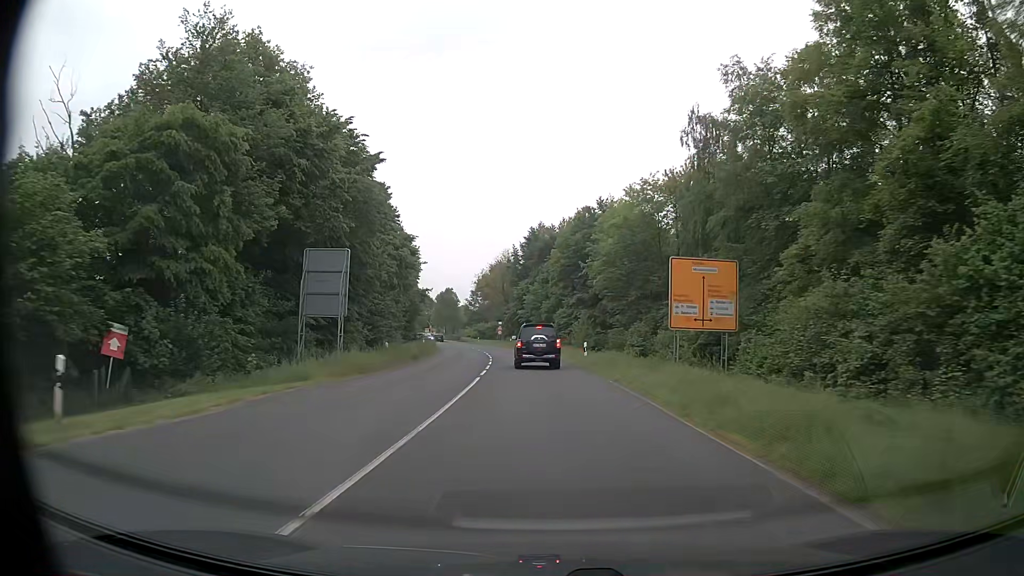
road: secondary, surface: asphalt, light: Day
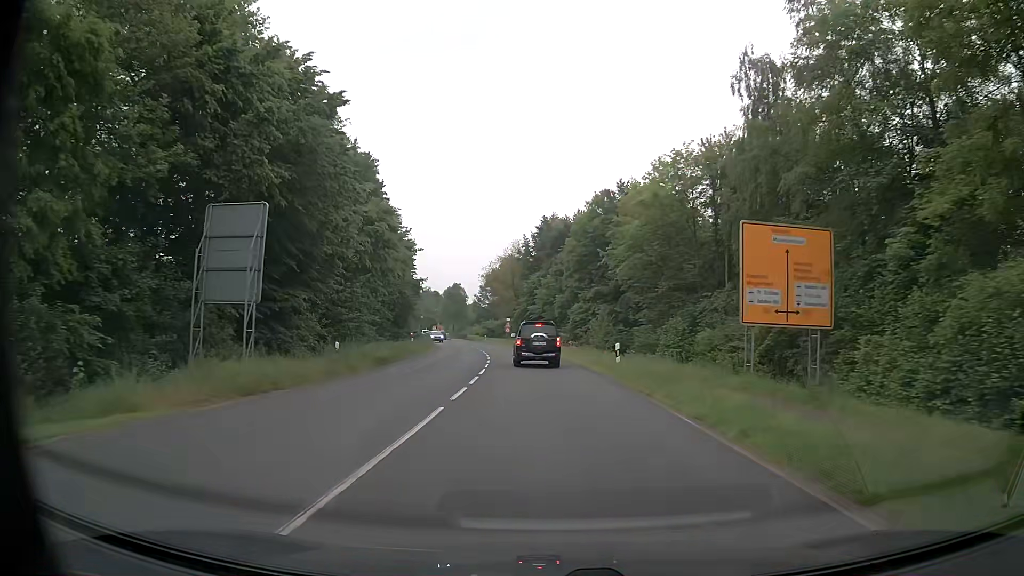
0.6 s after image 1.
(0.0, +9.9) m; -1°
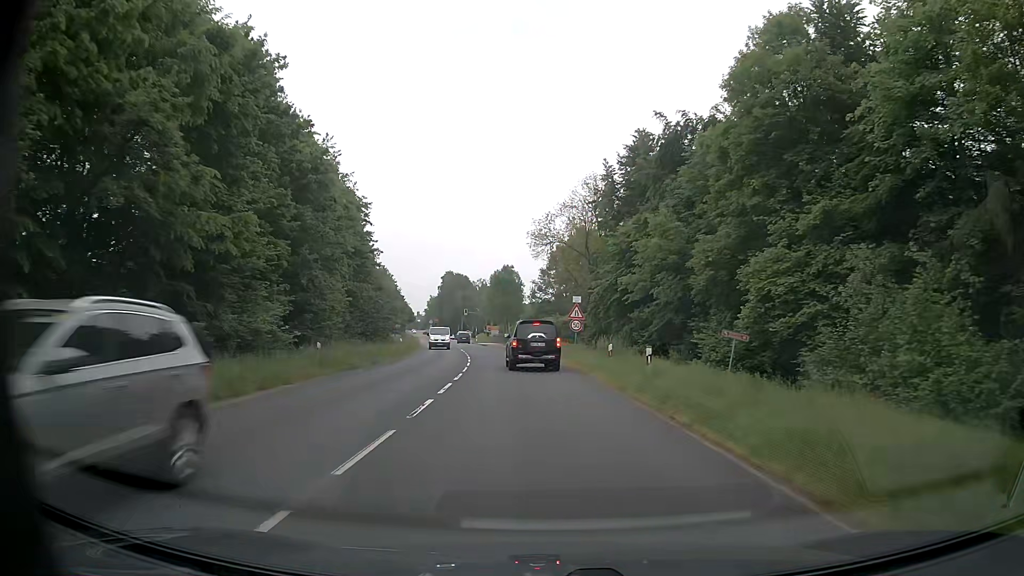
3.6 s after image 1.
(-2.3, +47.9) m; -6°
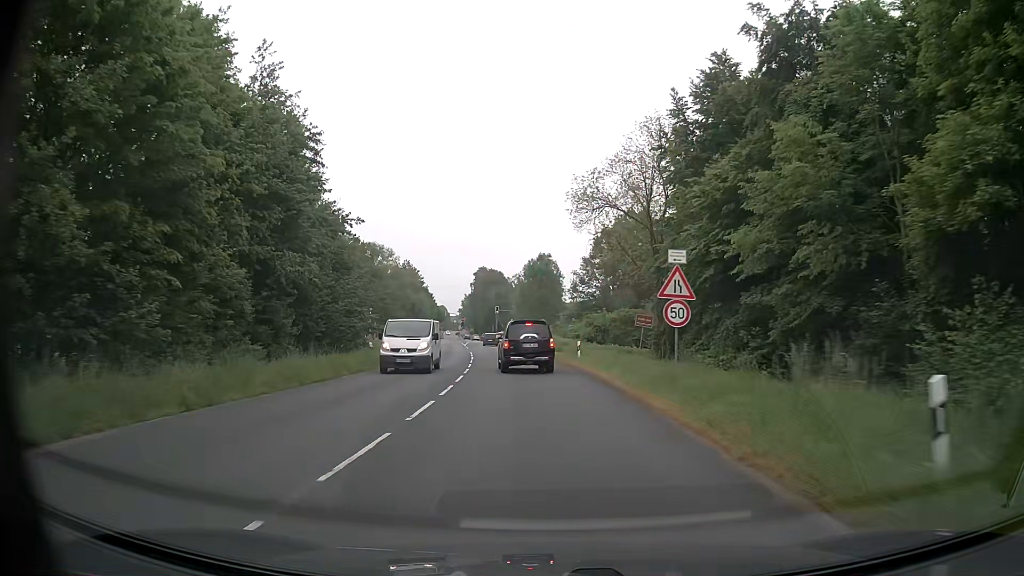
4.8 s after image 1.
(-0.5, +18.3) m; -3°
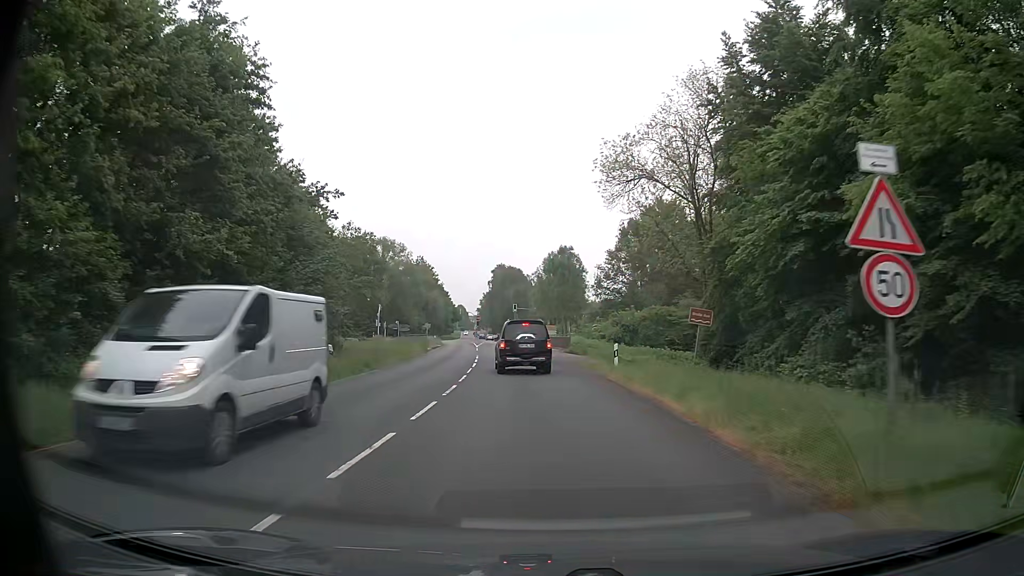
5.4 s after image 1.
(-0.2, +8.9) m; -2°
